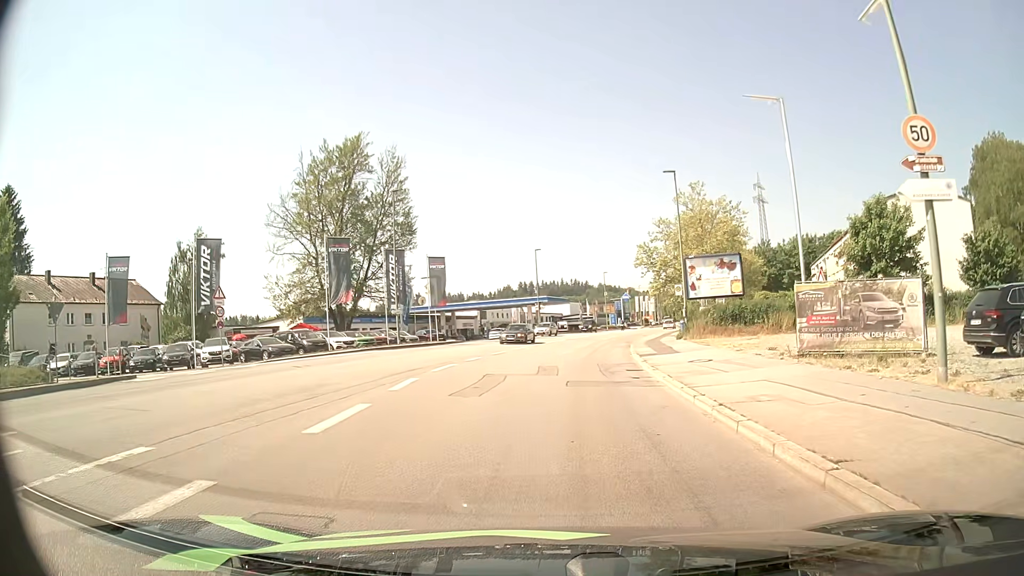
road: tertiary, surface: asphalt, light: Day
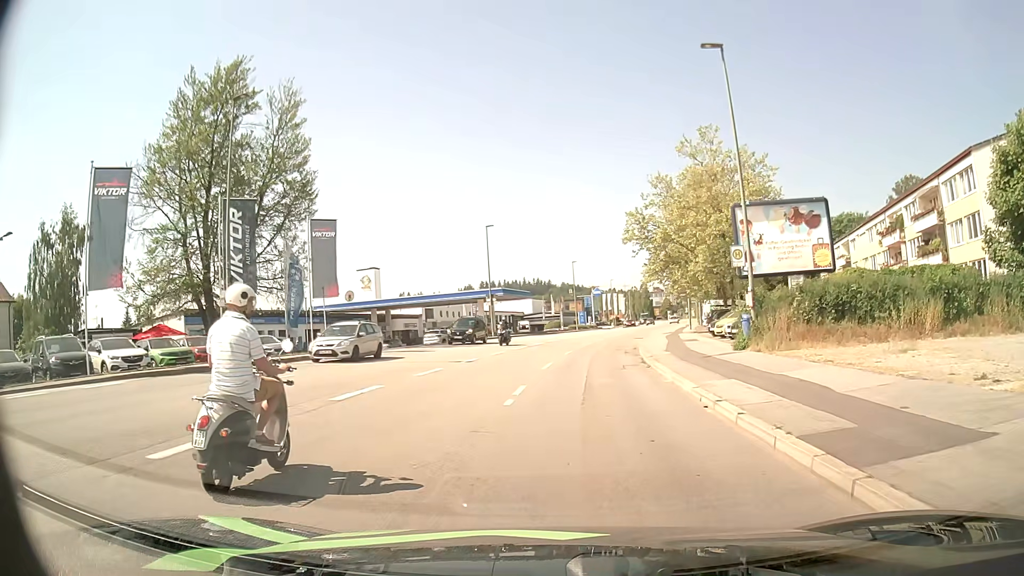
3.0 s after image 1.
(+0.3, +20.0) m; +2°
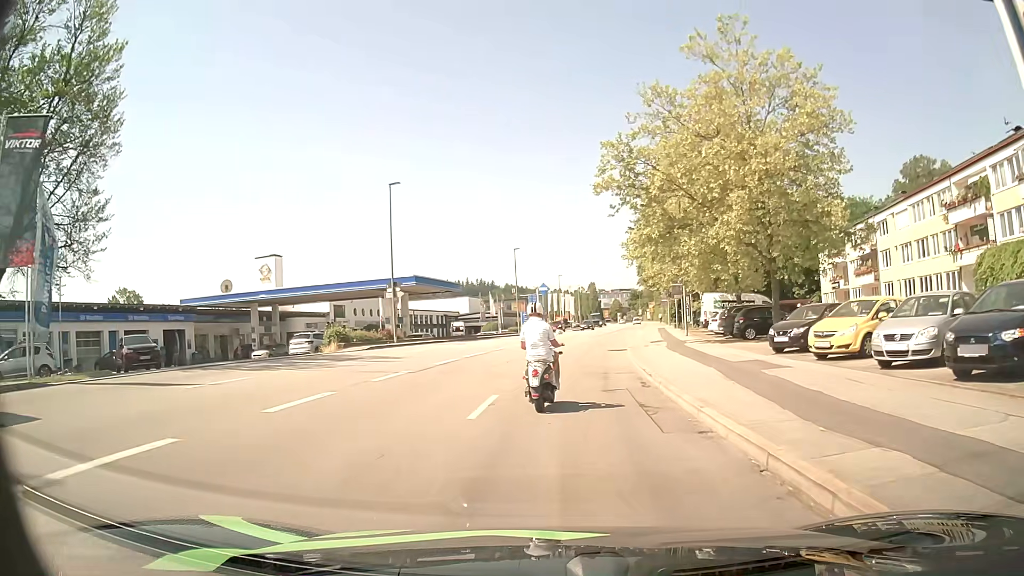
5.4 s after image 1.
(+0.9, +19.7) m; +5°
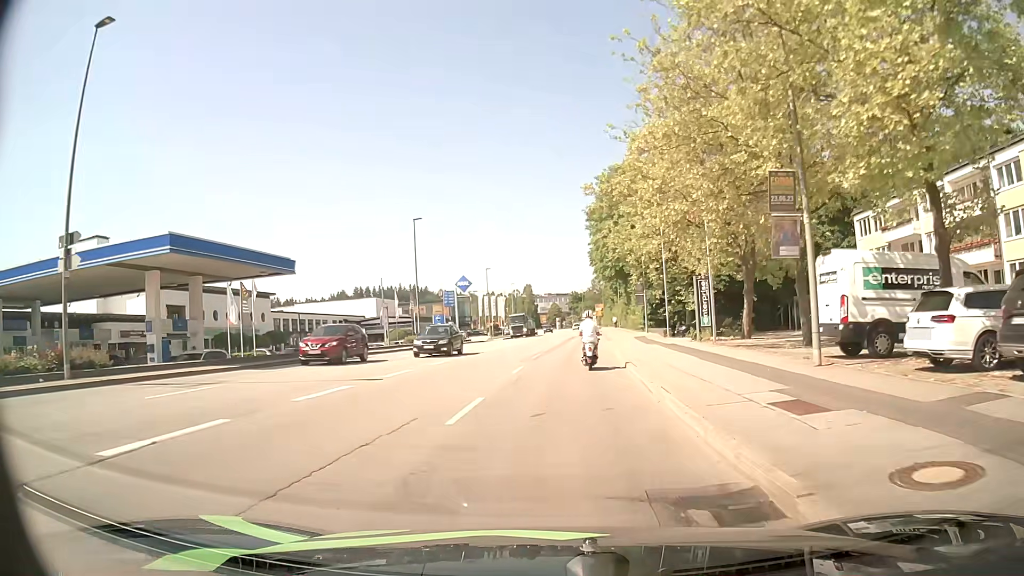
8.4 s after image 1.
(+1.3, +27.1) m; +5°
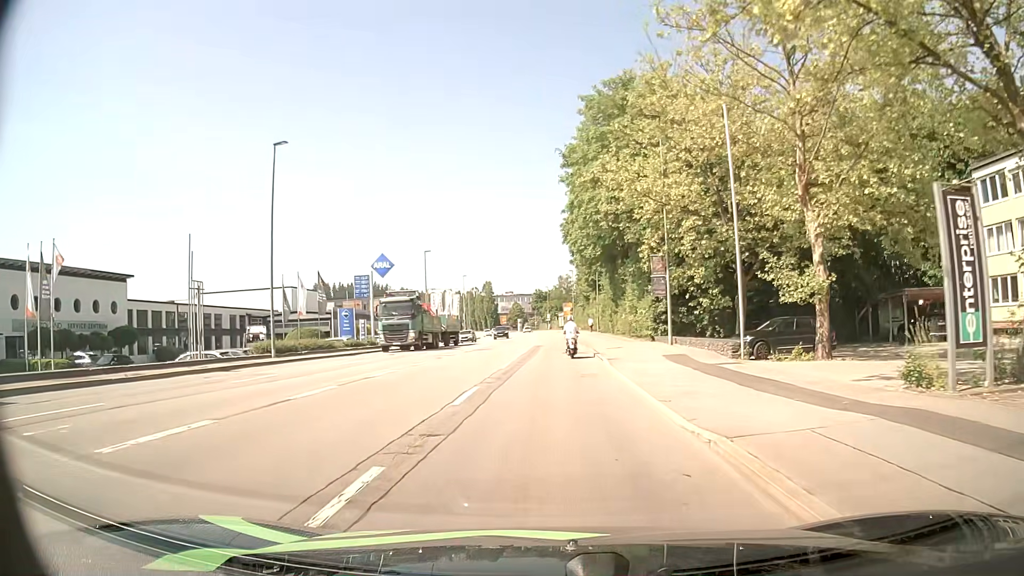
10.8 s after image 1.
(+0.6, +23.6) m; +3°
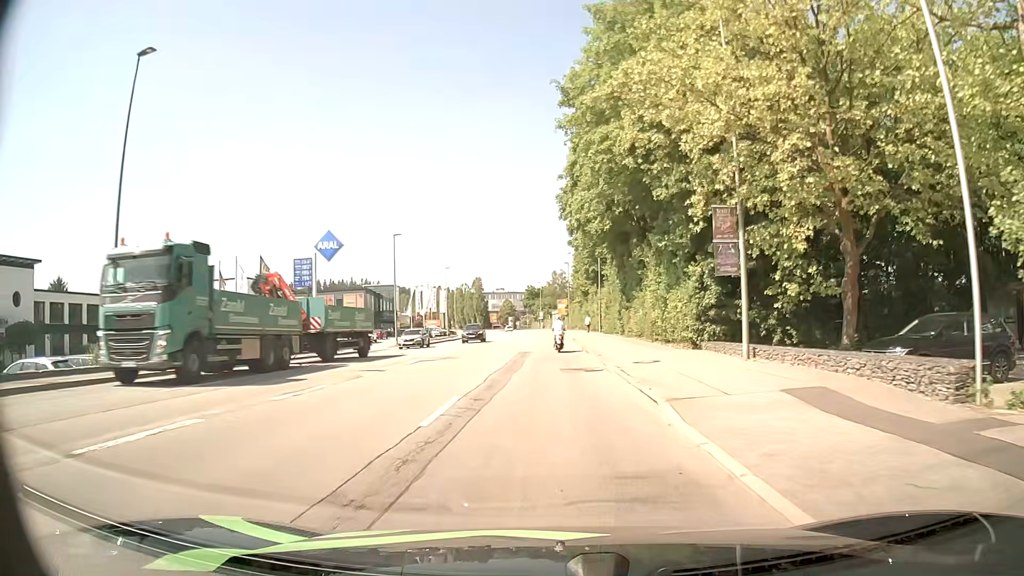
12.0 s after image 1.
(+0.1, +12.4) m; +1°
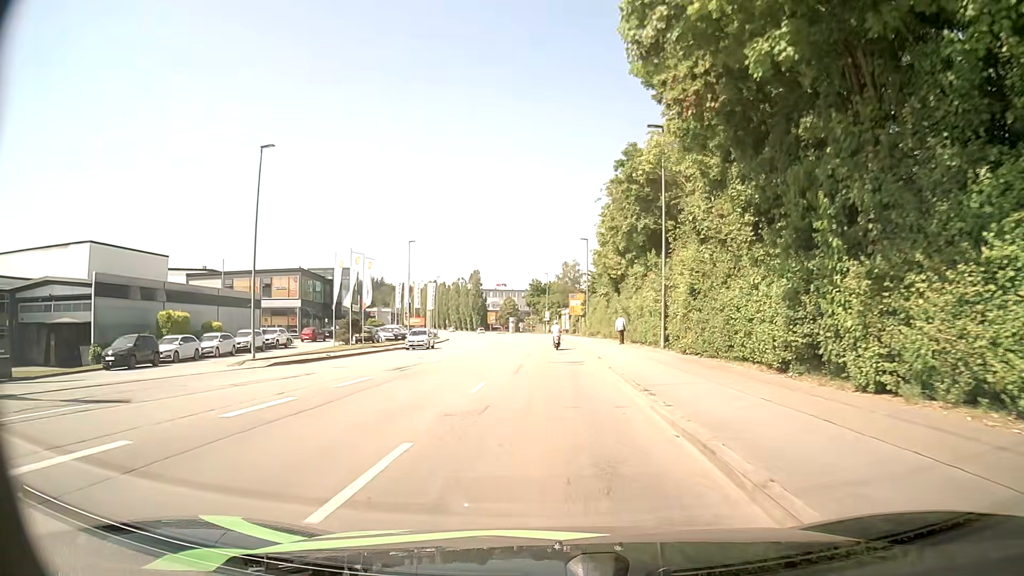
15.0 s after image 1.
(0.0, +32.4) m; -1°
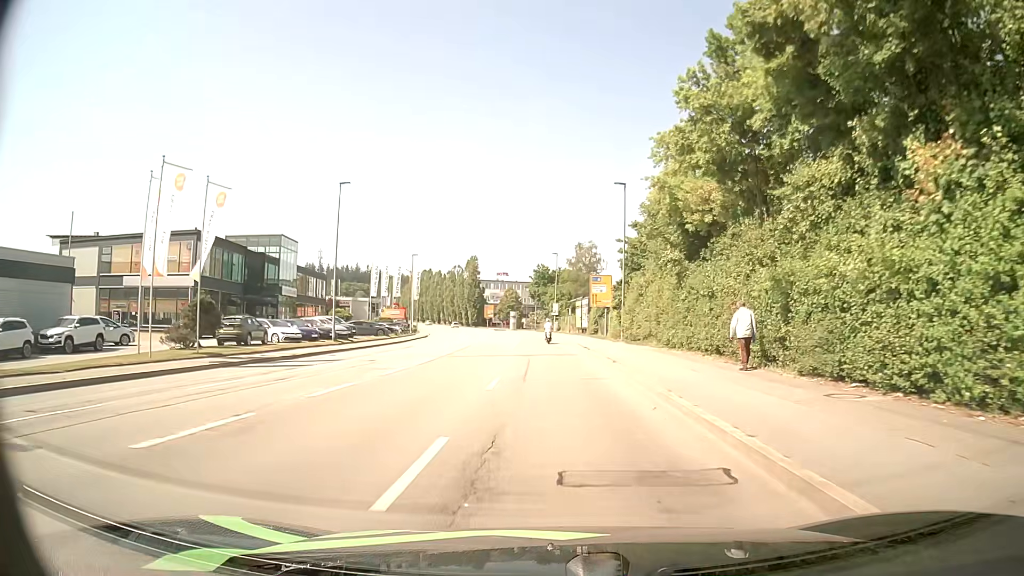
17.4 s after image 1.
(-0.2, +27.1) m; 0°
(0, +10) (0, +20) (0, +30) (0, +40) (-1, +50) (-1, +60) (-2, +70) (-3, +80) (-4, +90) (-6, +100) m
